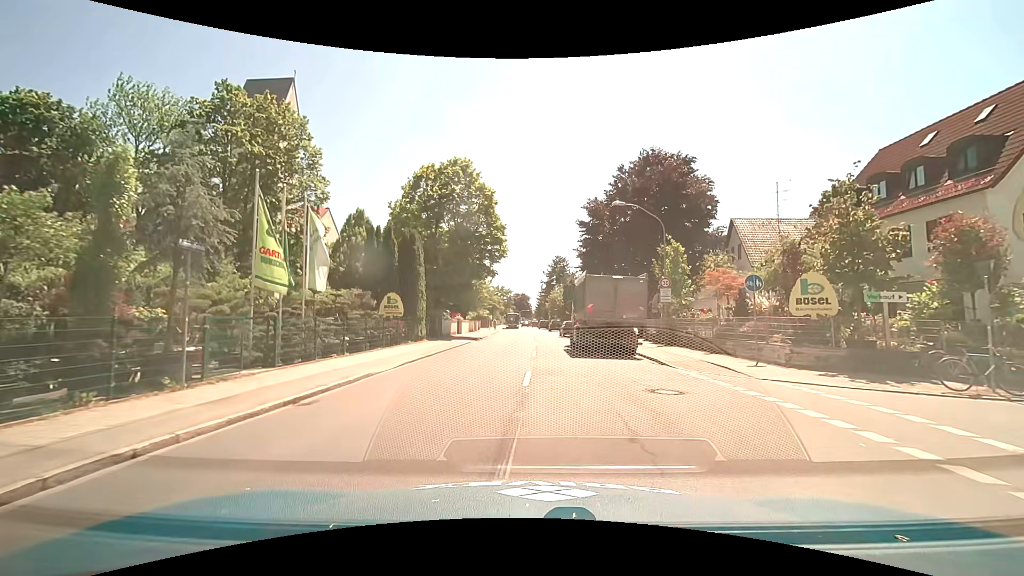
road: secondary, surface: asphalt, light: Day
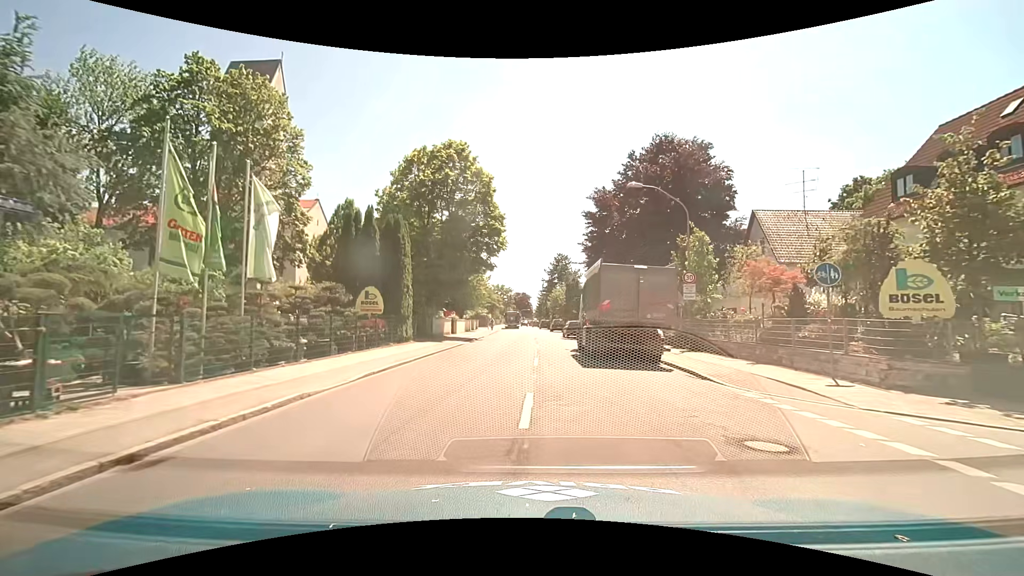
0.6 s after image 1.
(0.0, +4.1) m; 0°
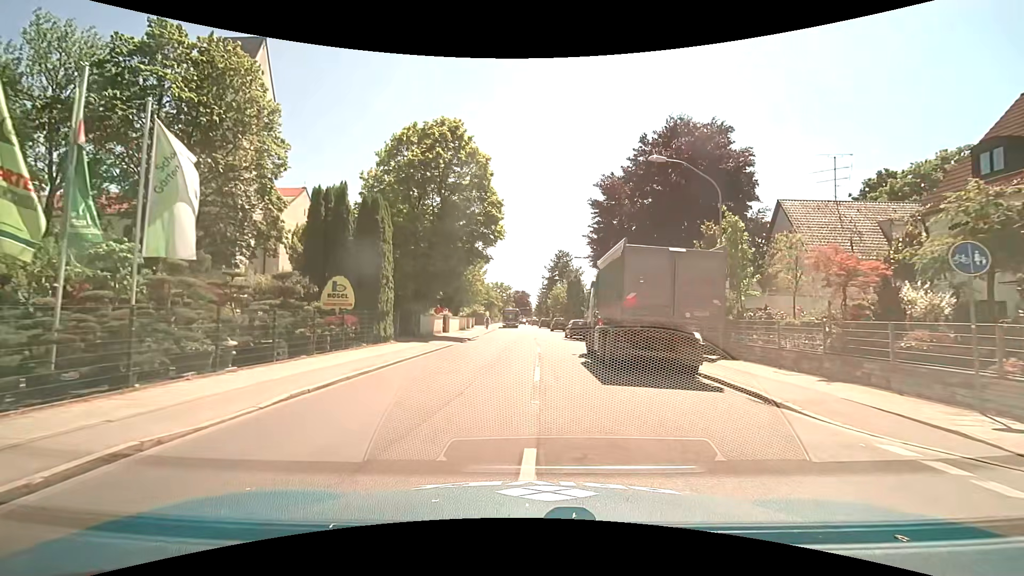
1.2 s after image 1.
(0.0, +4.1) m; 0°
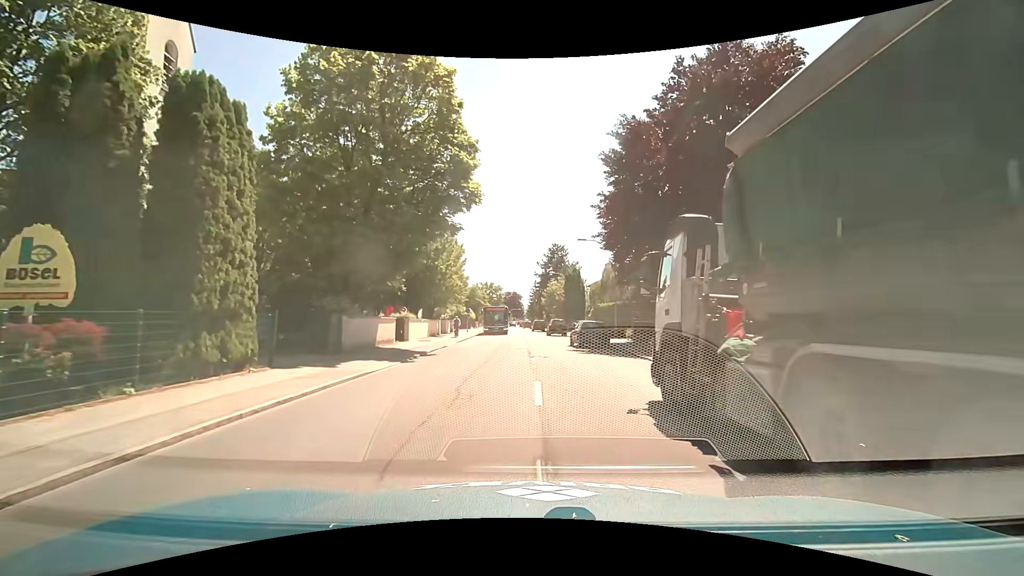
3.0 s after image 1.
(+0.2, +12.3) m; 0°
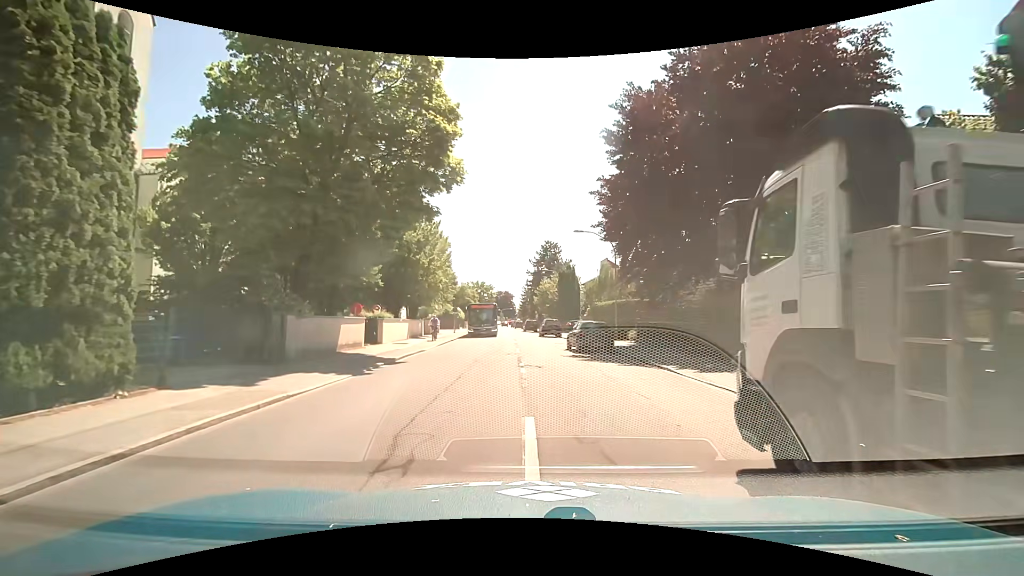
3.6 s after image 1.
(+0.1, +3.9) m; +1°
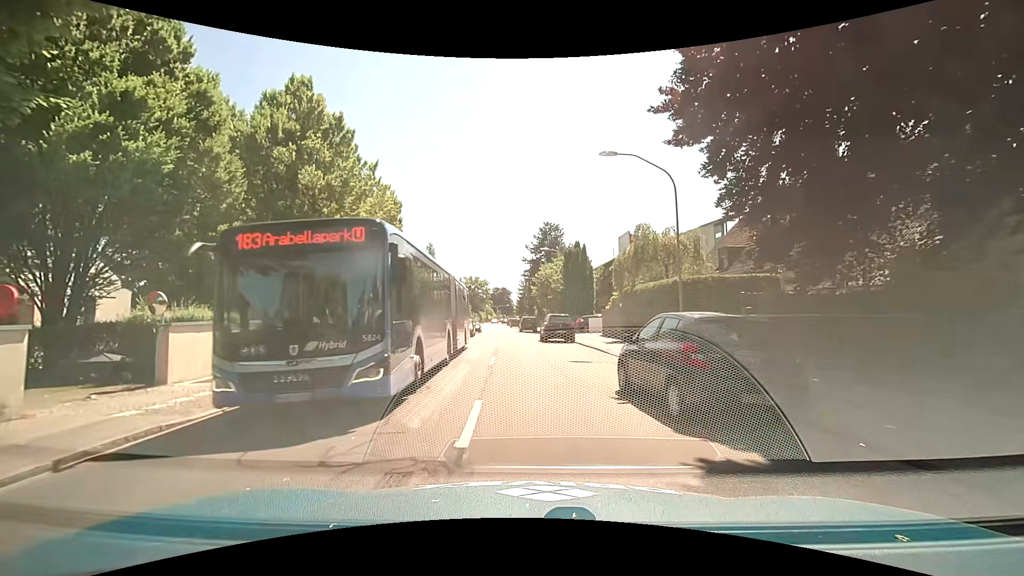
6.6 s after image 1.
(+0.5, +16.3) m; +1°
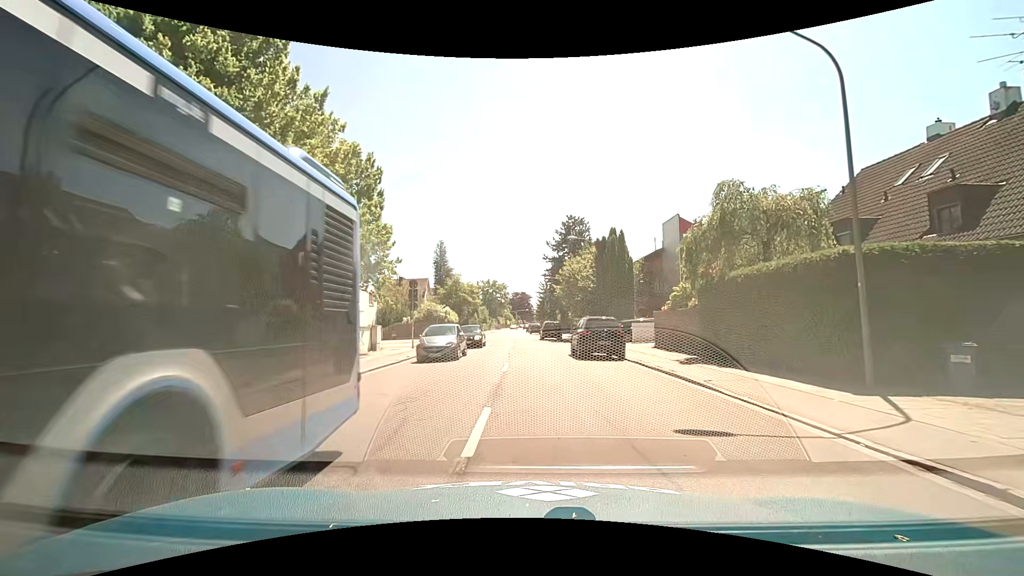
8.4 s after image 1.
(-0.1, +9.6) m; -2°
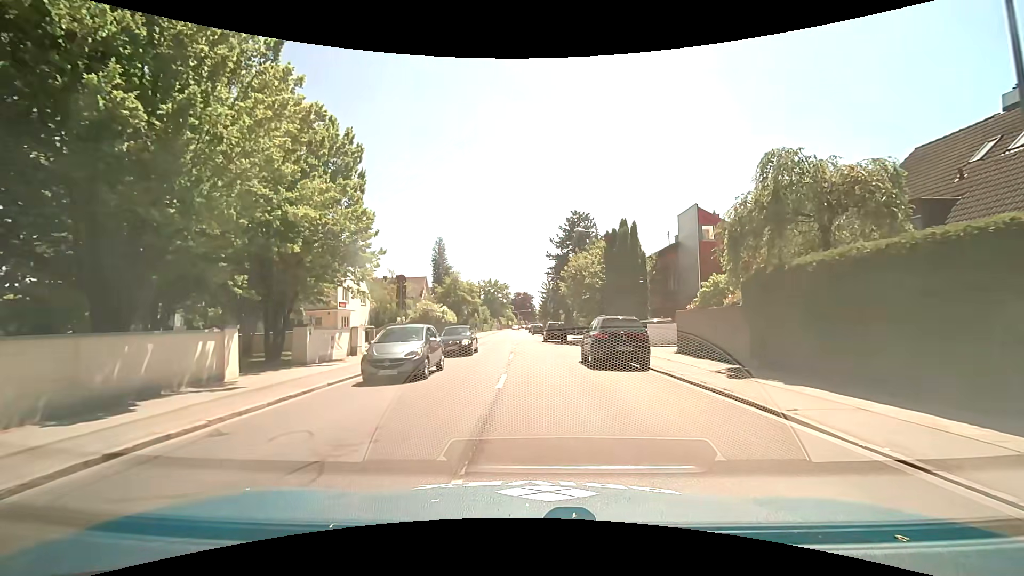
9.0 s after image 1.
(0.0, +3.6) m; 0°
